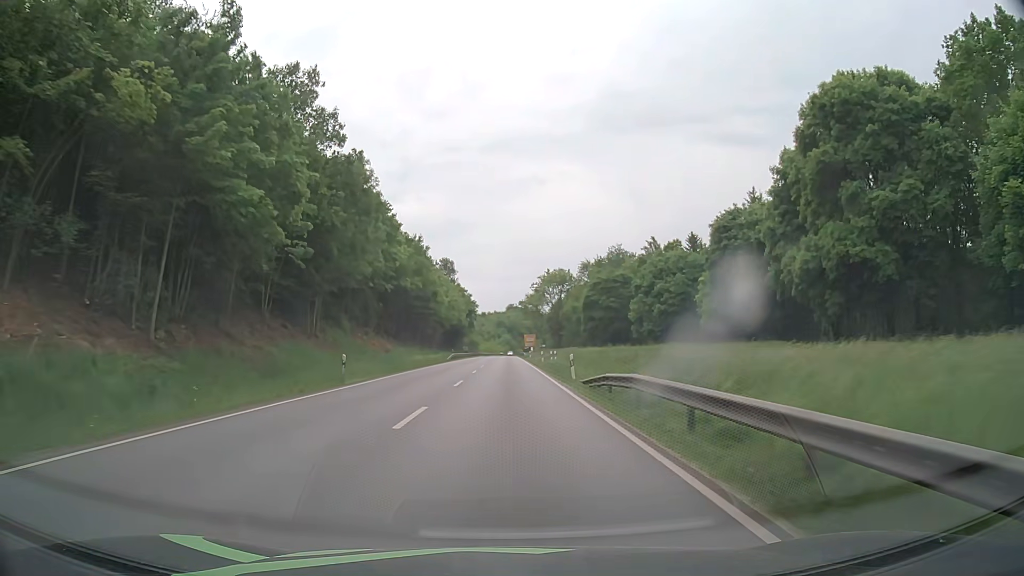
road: primary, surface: asphalt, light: Day
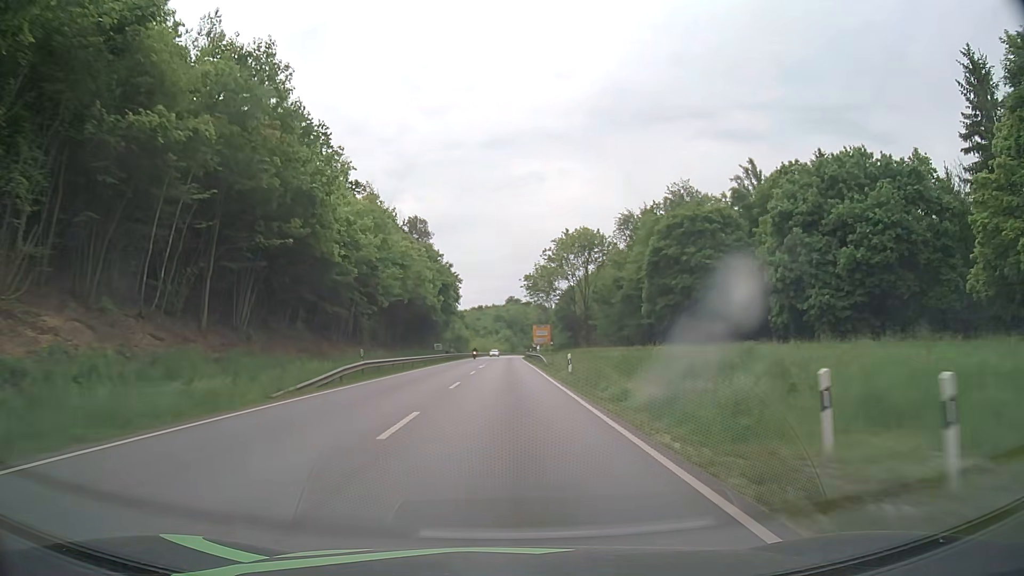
(-0.1, +49.9) m; 0°
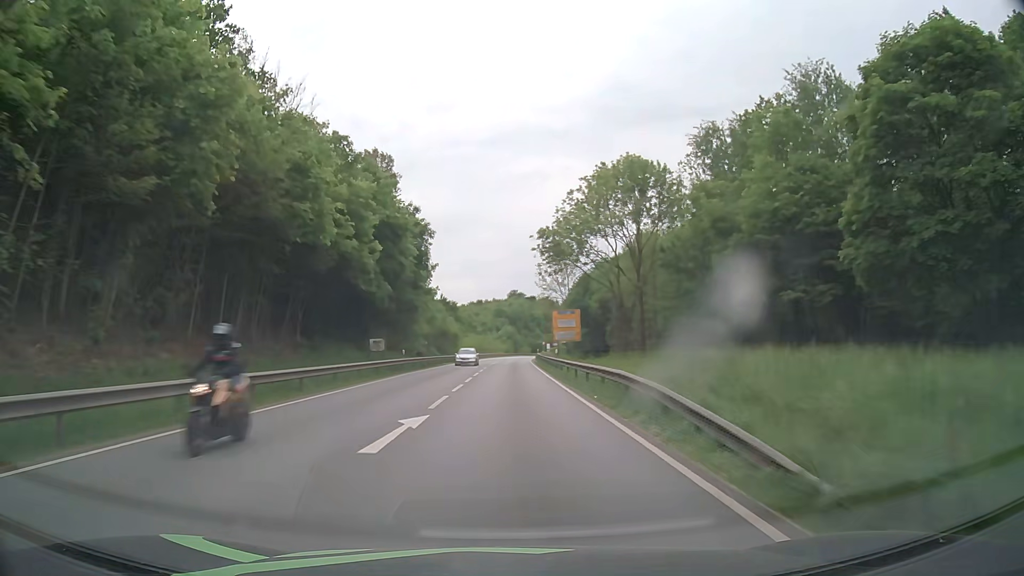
(-0.1, +37.6) m; 0°
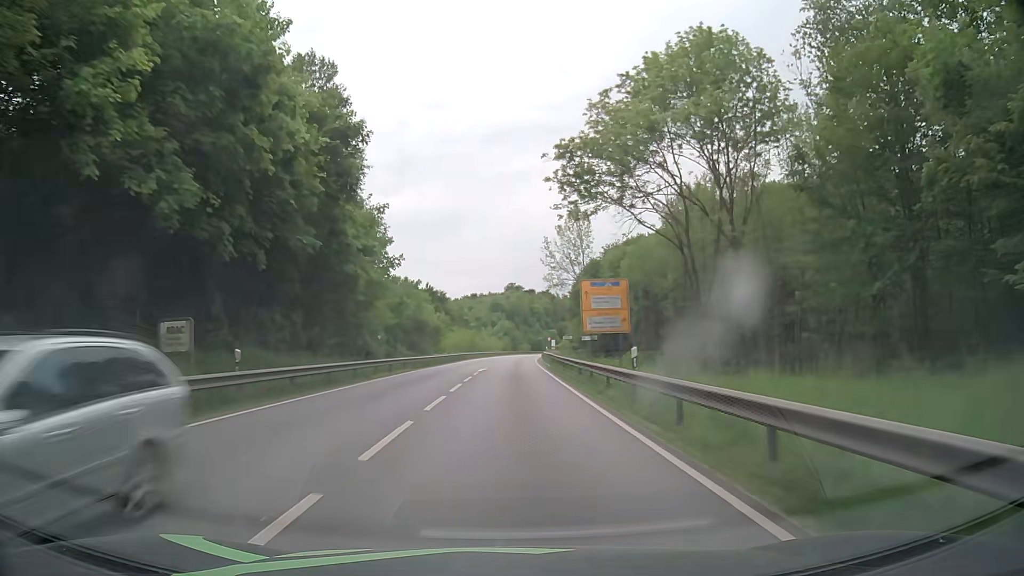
(+0.1, +25.1) m; 0°
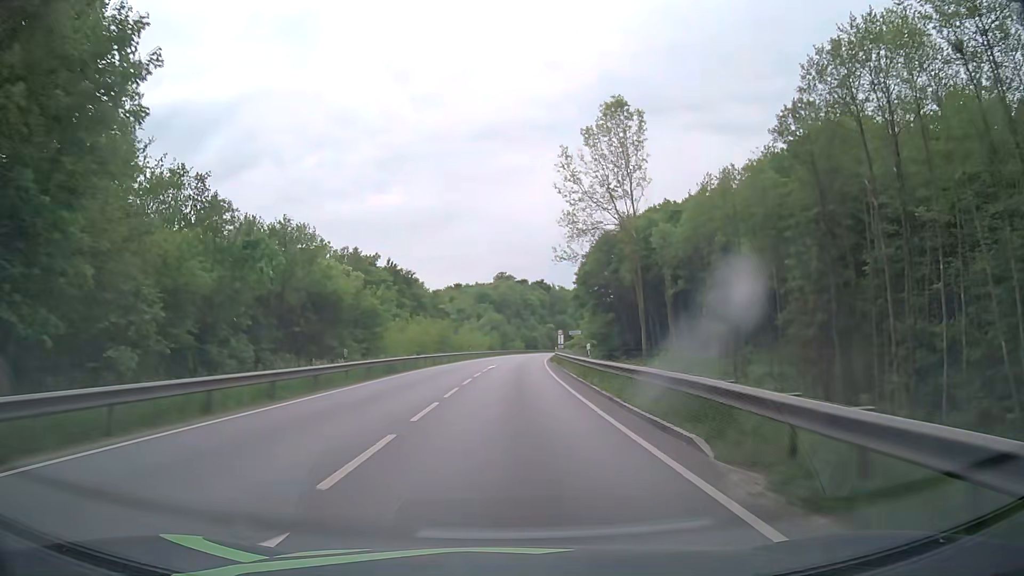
(+0.3, +37.6) m; +1°
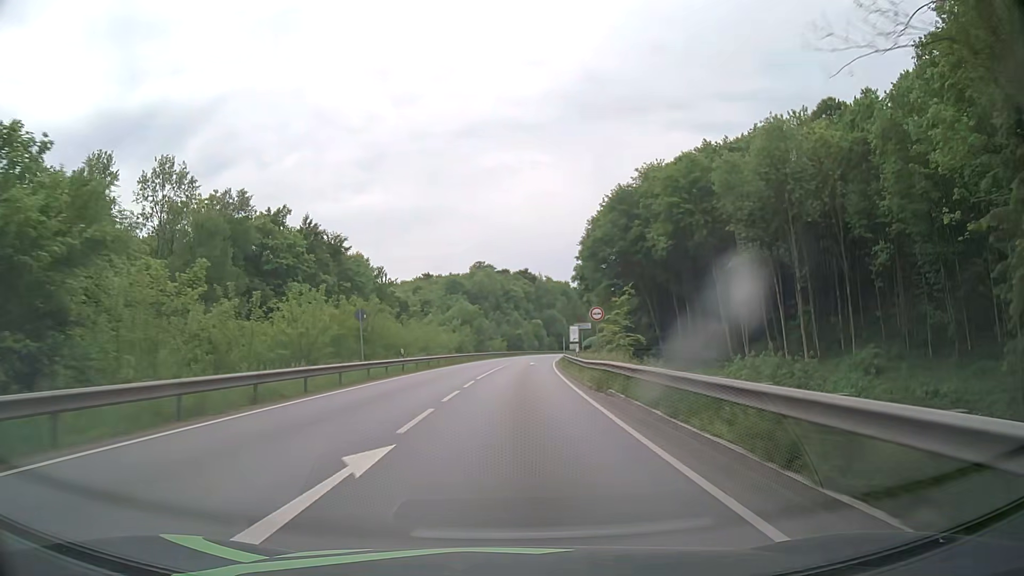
(+0.6, +37.6) m; +2°
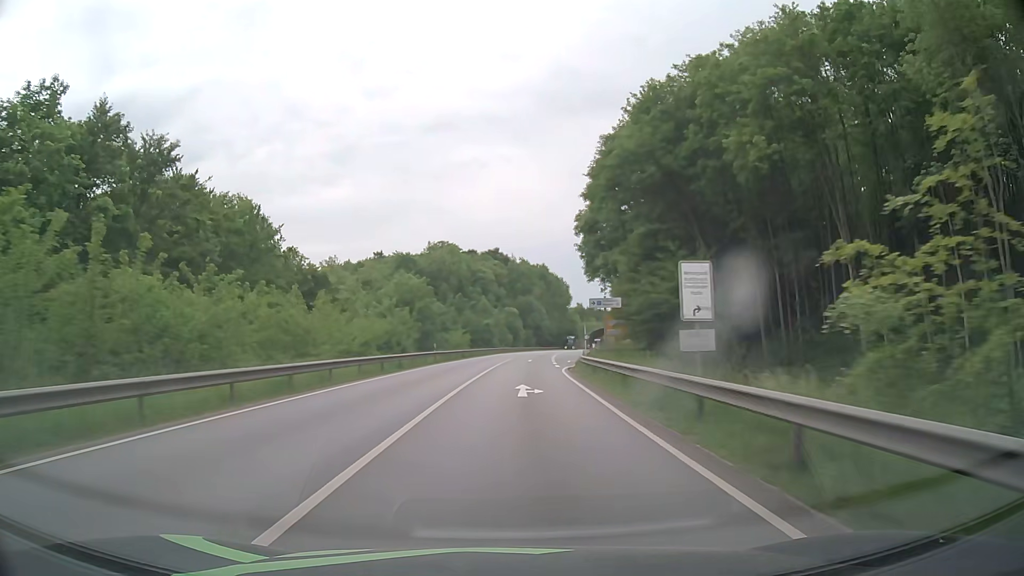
(+0.7, +37.4) m; +3°
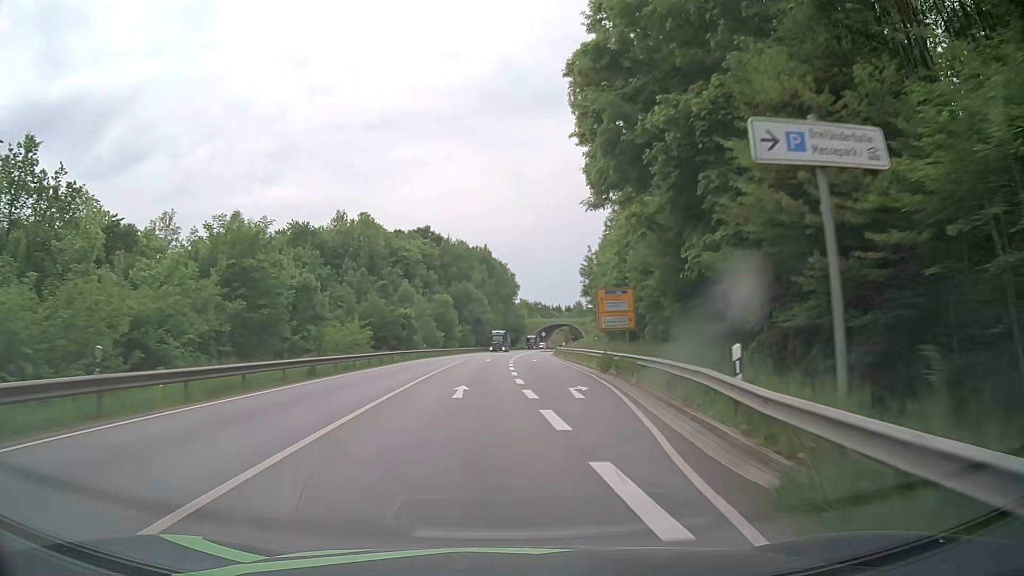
(+1.3, +34.9) m; +5°
(0, +10) (+1, +20) (+1, +30) (+1, +40) (+2, +50) (+2, +60) (+3, +70) (+3, +80) (+4, +90) (+7, +100) m
